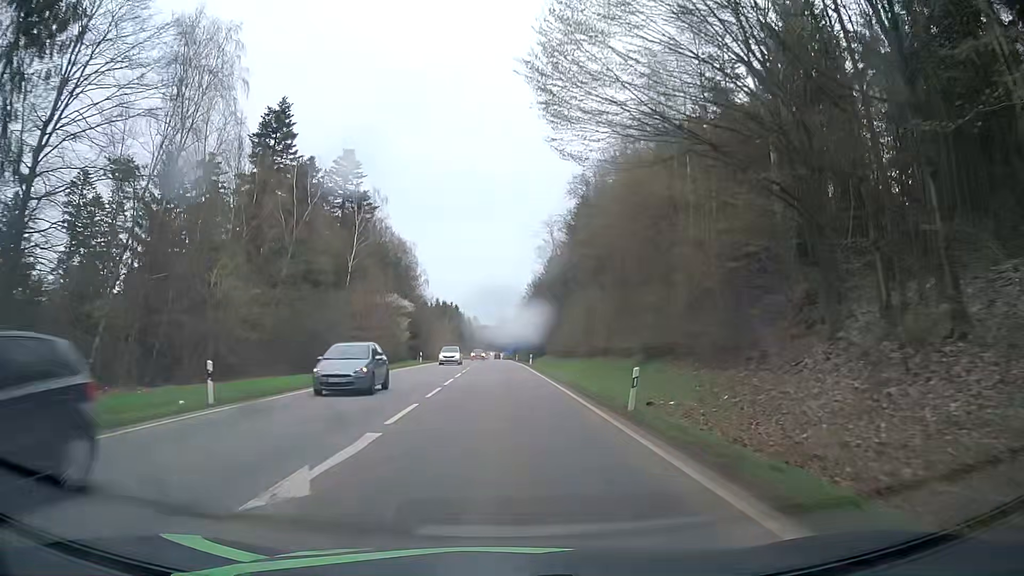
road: secondary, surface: asphalt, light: Day
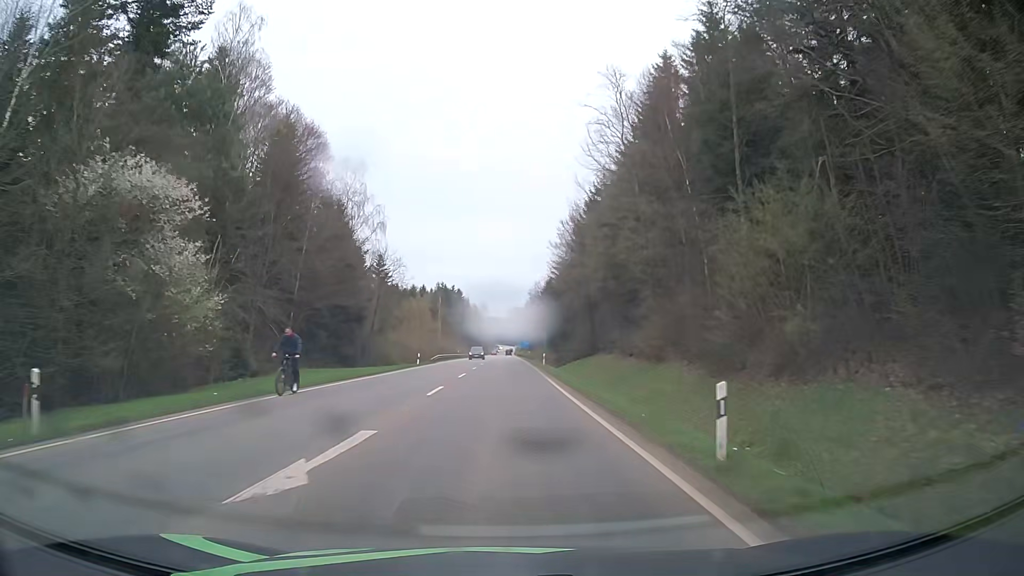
(-0.9, +53.7) m; -2°
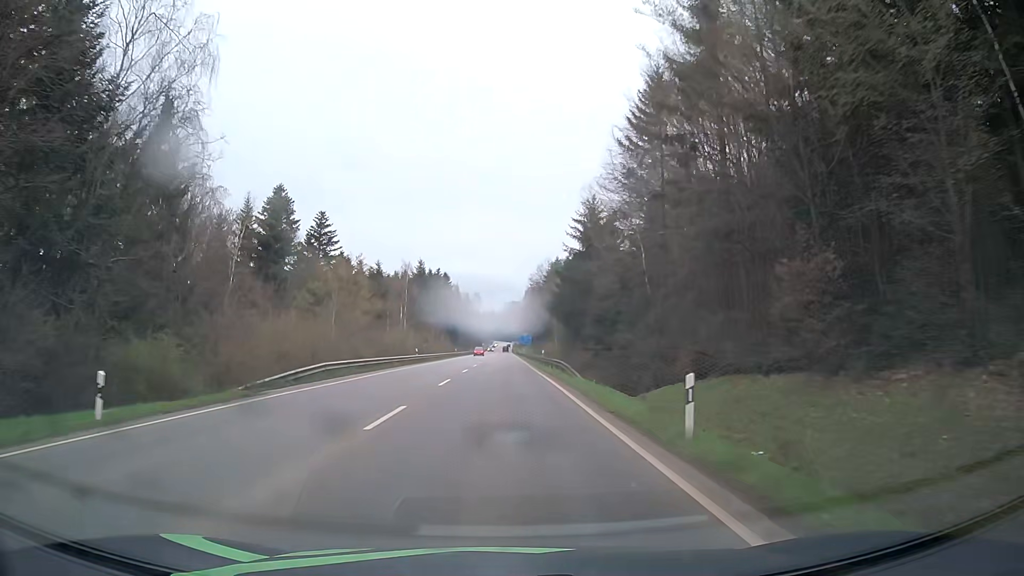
(+0.3, +44.4) m; +1°
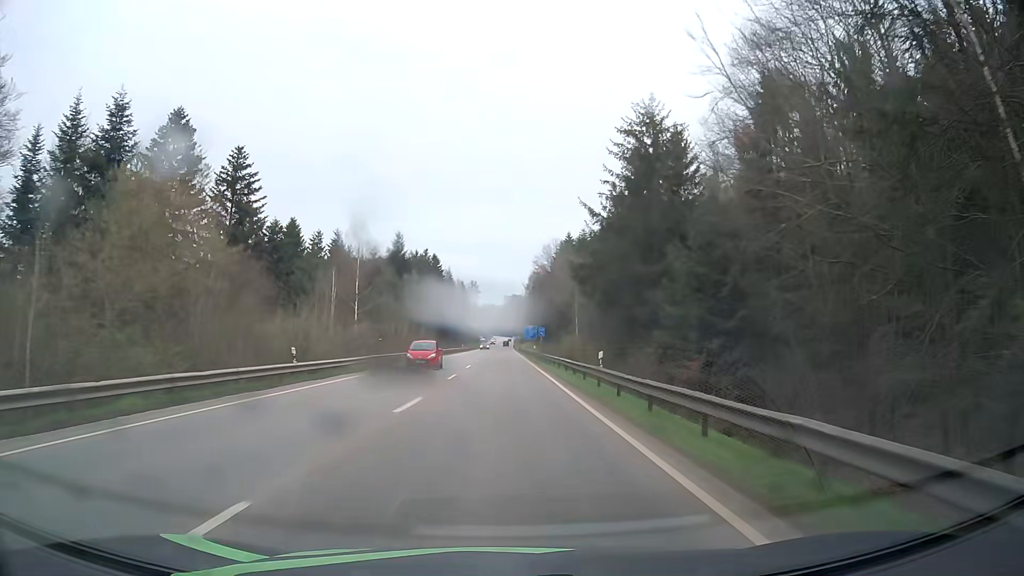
(-0.1, +33.7) m; 0°
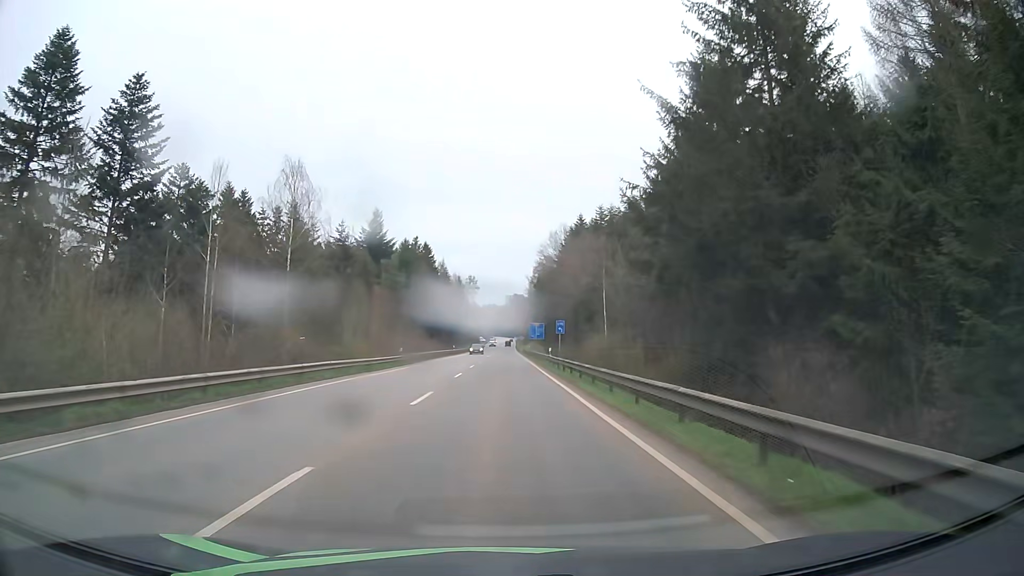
(-0.1, +22.4) m; 0°
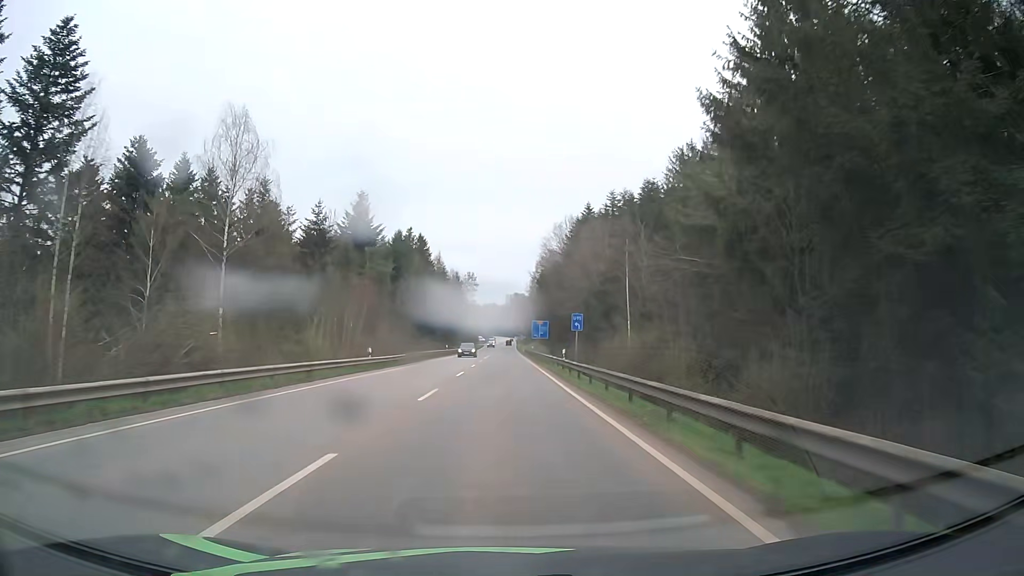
(-0.1, +11.2) m; 0°
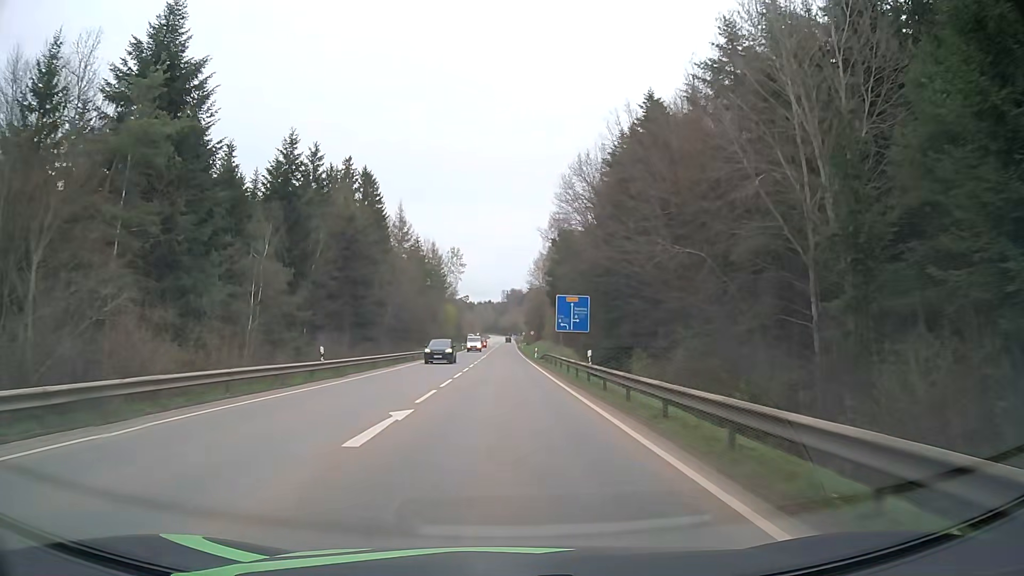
(+0.1, +56.0) m; 0°
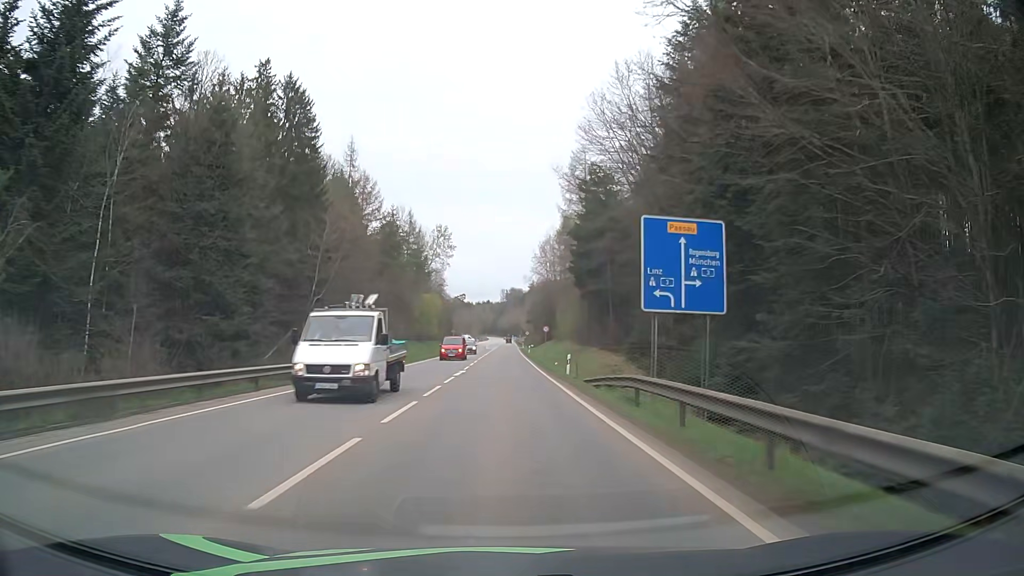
(0.0, +33.9) m; 0°
(0, +10) (0, +20) (0, +30) (0, +40) (0, +50) (0, +60) (+1, +70) (+1, +80) (+1, +90) (+1, +100) m
